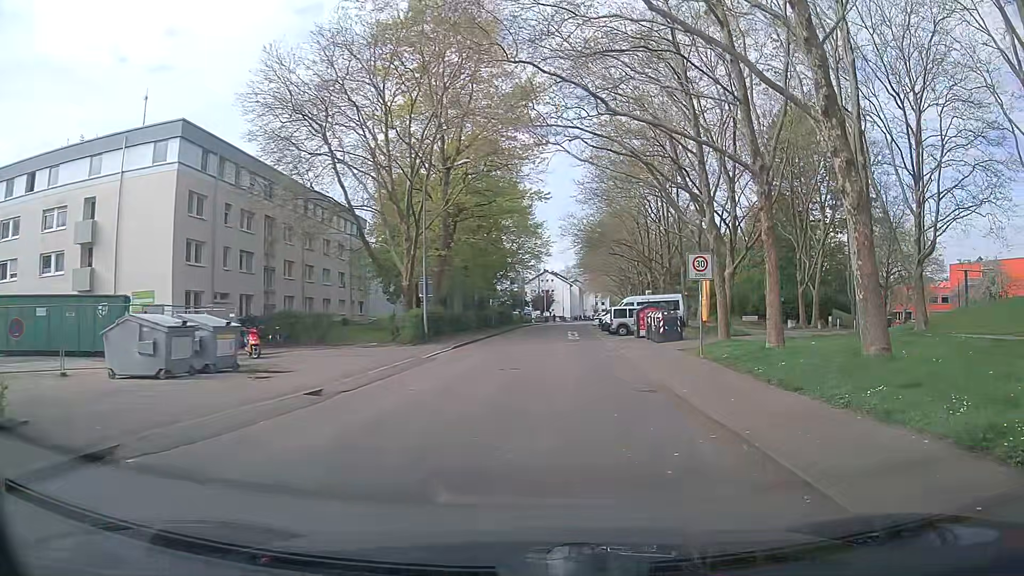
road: residential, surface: asphalt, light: Day
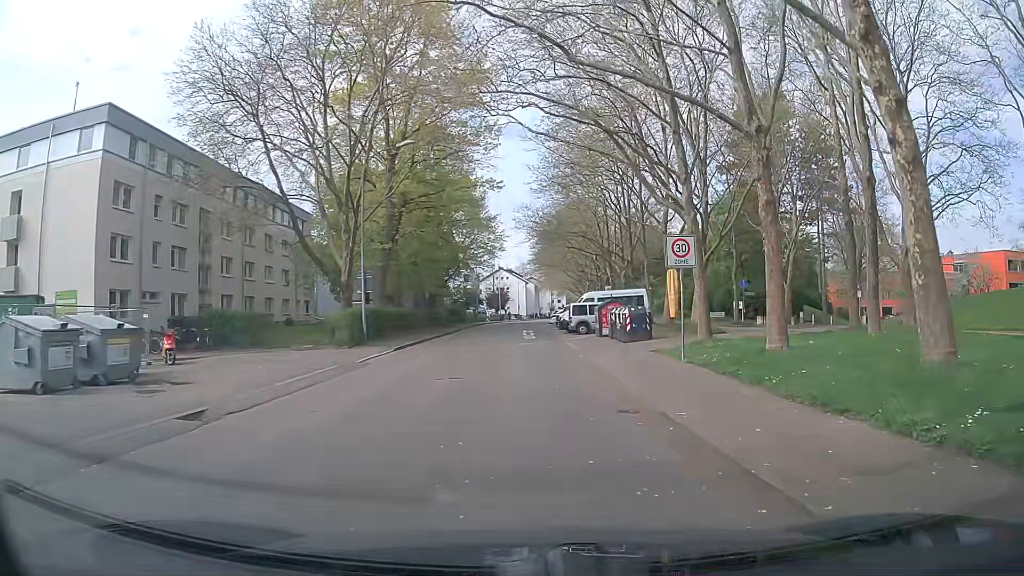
(+0.1, +3.6) m; +4°
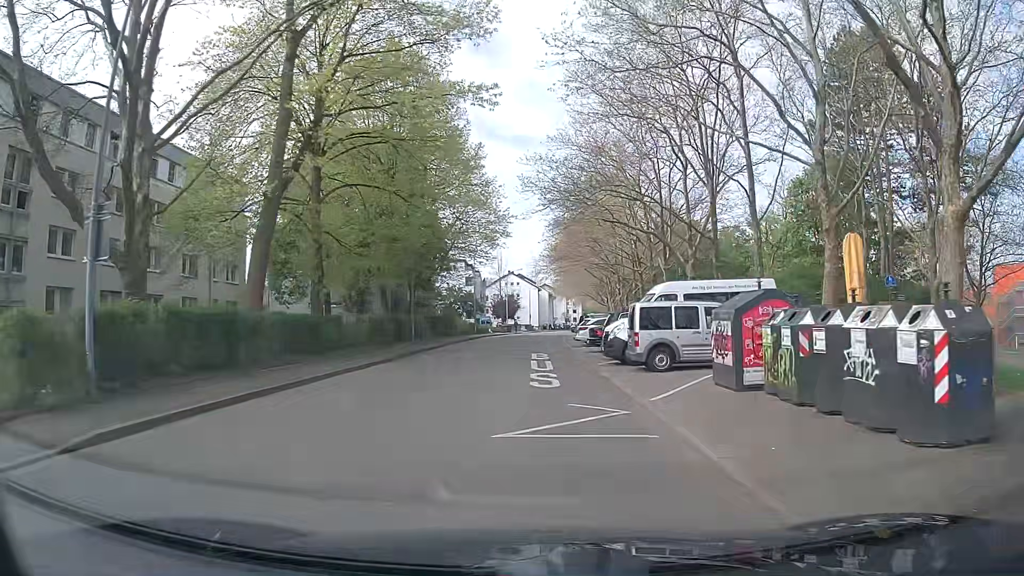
(-0.9, +21.0) m; -3°
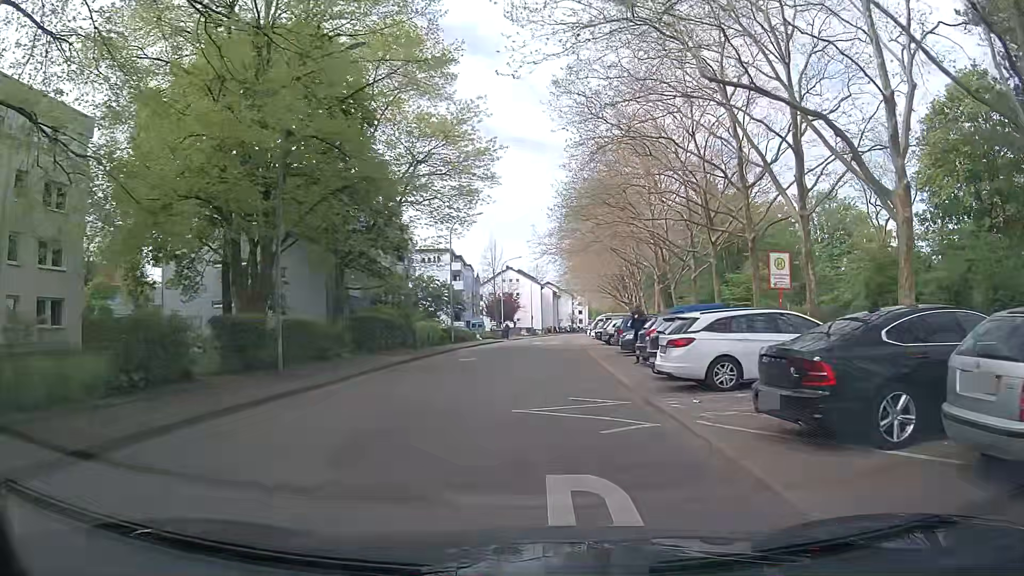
(+0.1, +21.9) m; +1°
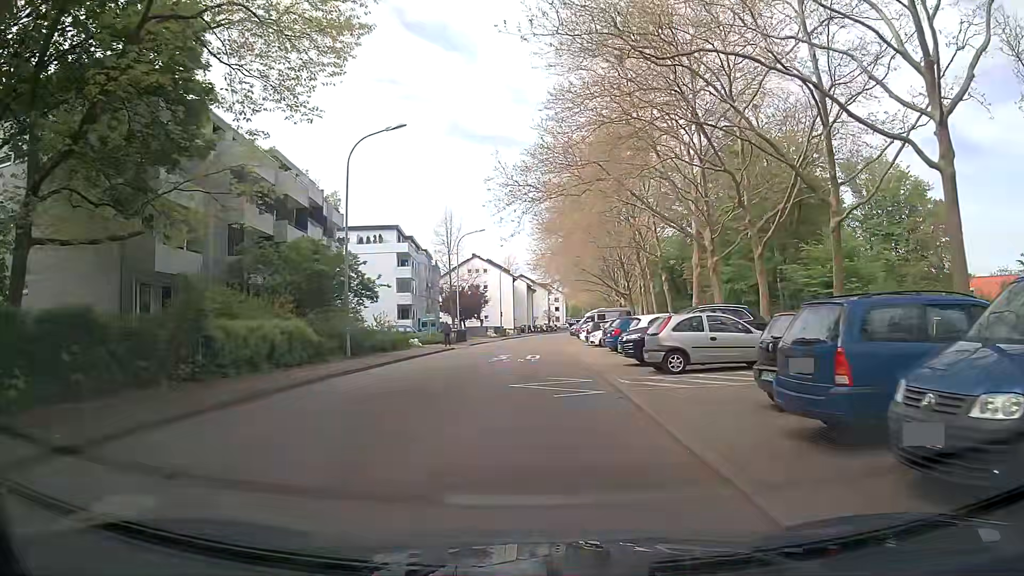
(0.0, +21.6) m; +2°
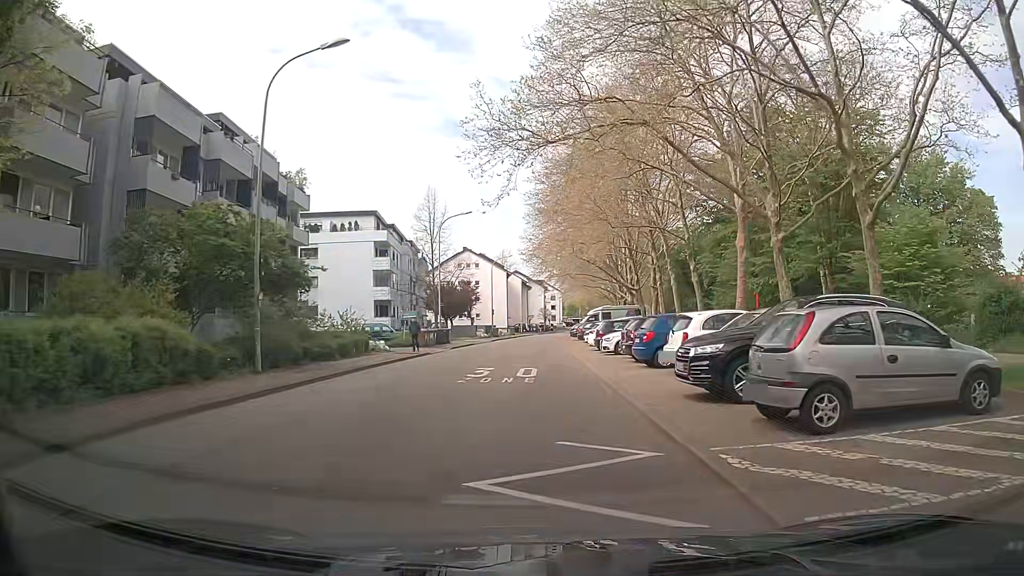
(-0.1, +8.6) m; -1°
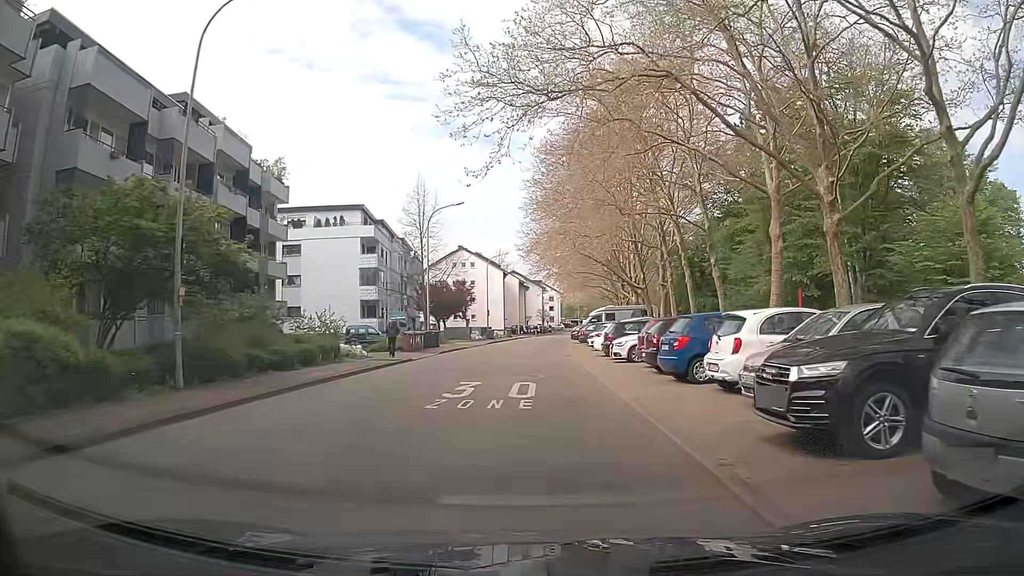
(0.0, +4.3) m; +1°
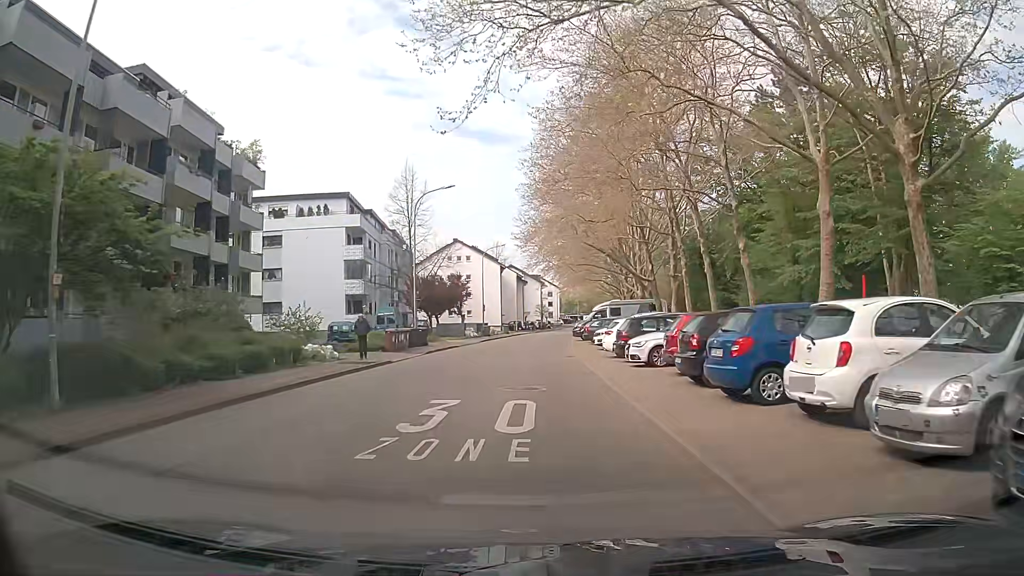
(0.0, +4.3) m; 0°
(0, +10) (0, +20) (0, +30) (0, +40) (+1, +50) (+1, +60) (+2, +70) (+3, +80) (+4, +90) (+5, +100) m
